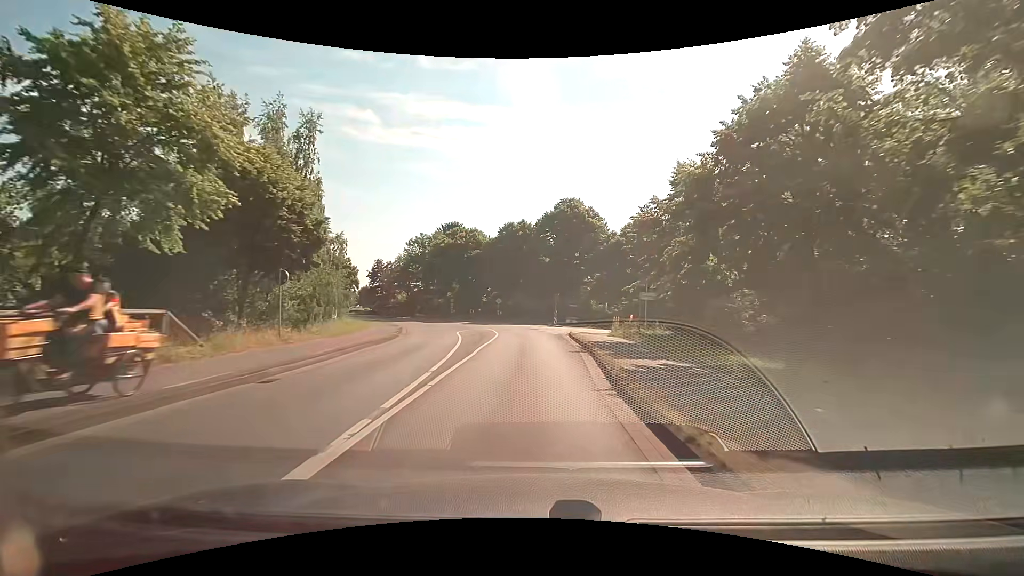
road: secondary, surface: asphalt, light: Day
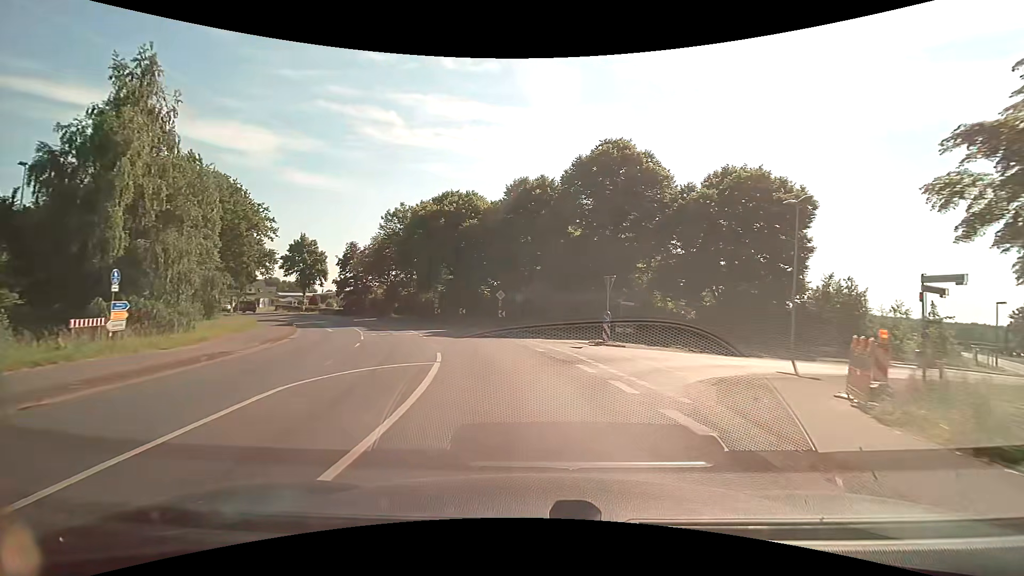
(-0.1, +26.0) m; -2°
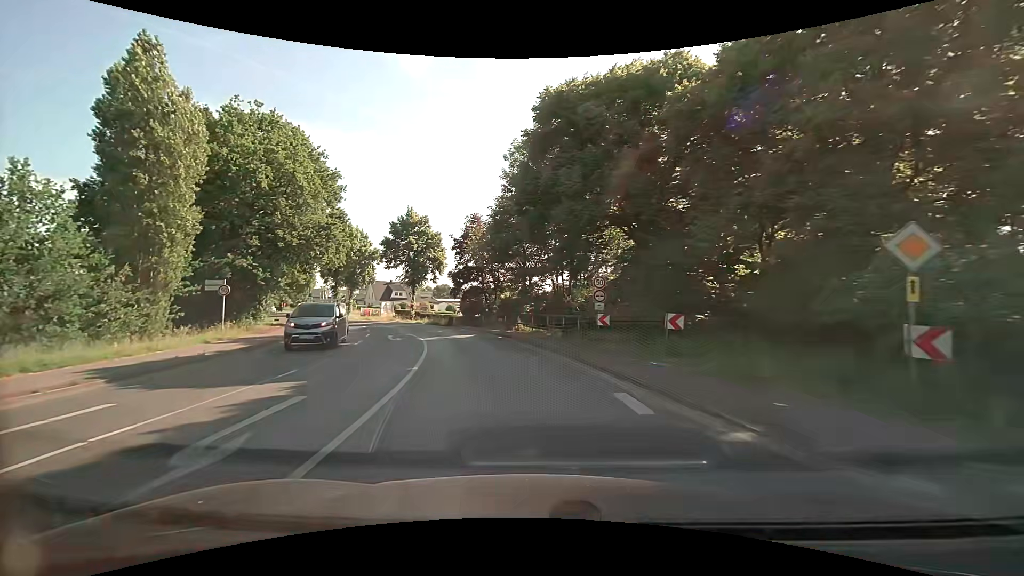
(-4.9, +31.4) m; -19°
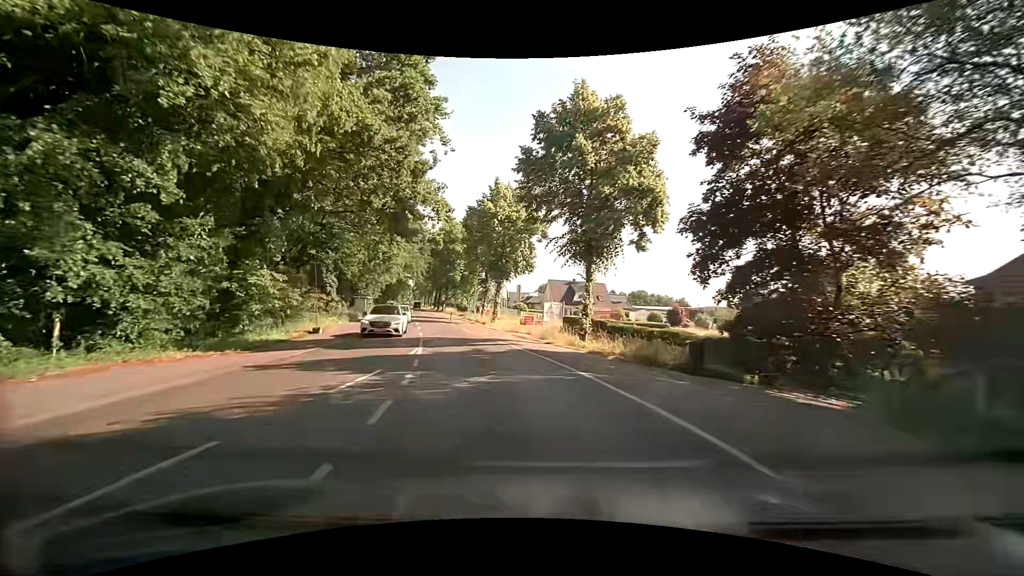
(-6.5, +32.6) m; -22°
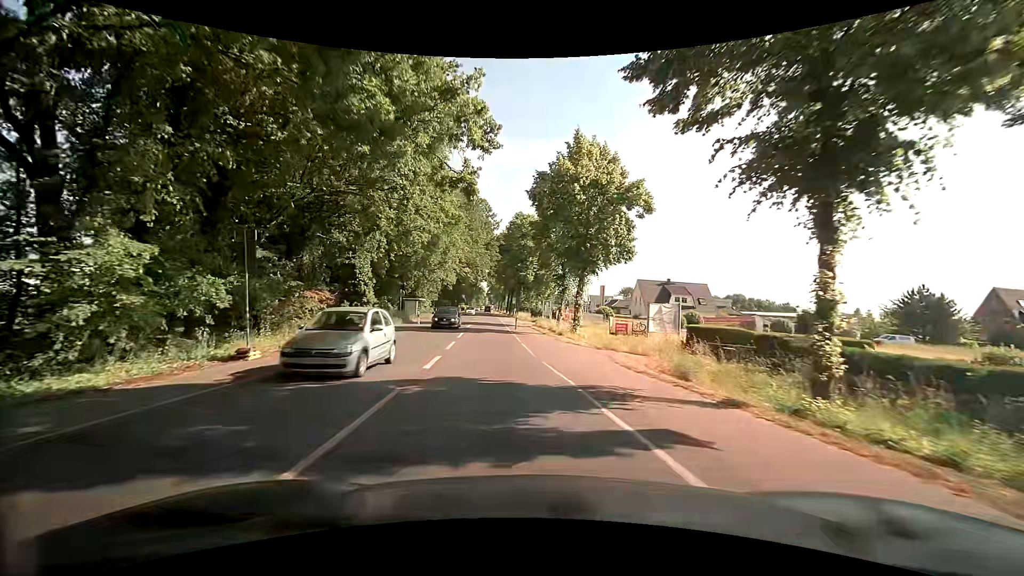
(-1.1, +13.9) m; -9°
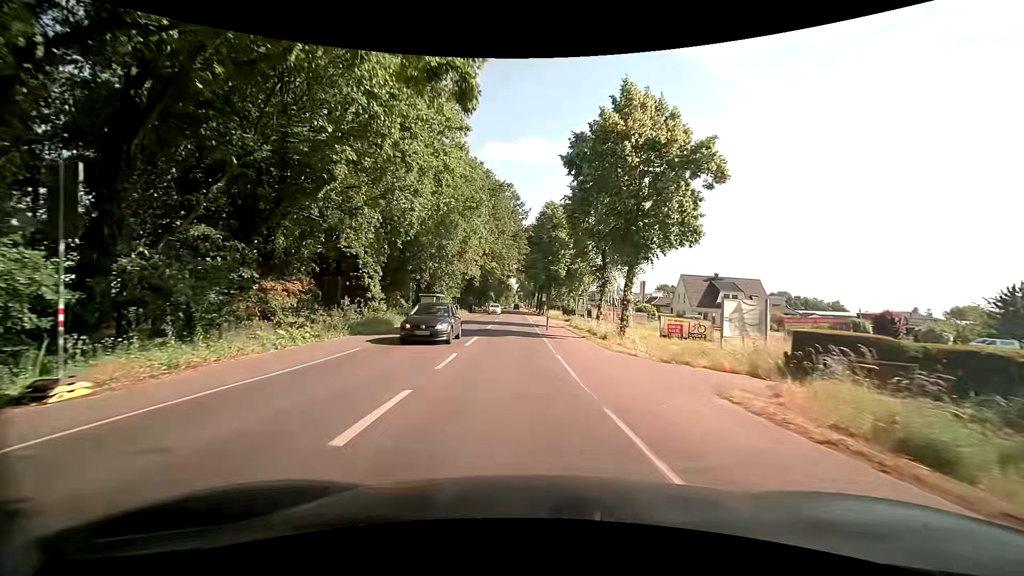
(-0.3, +7.1) m; -4°
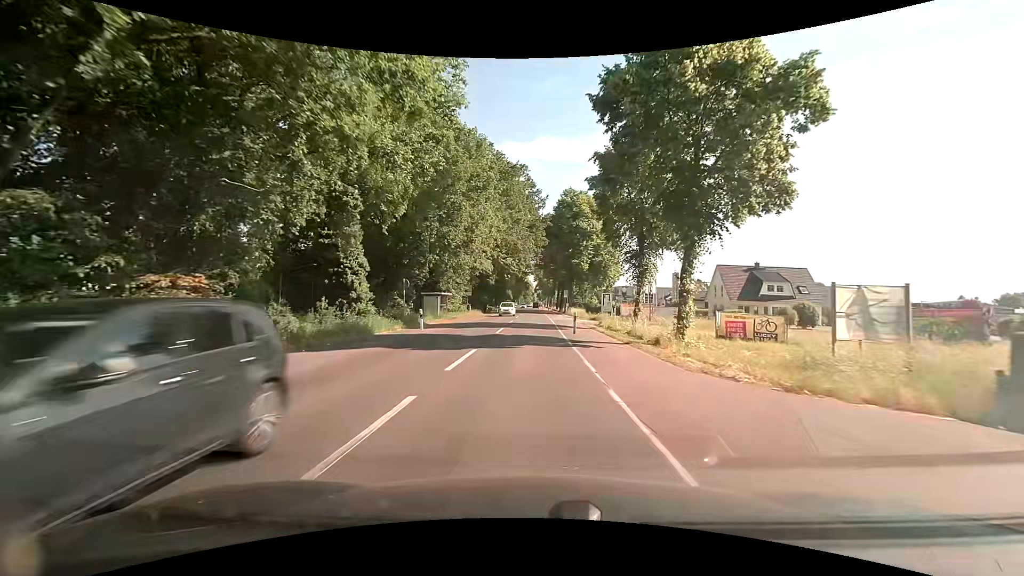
(-0.1, +7.2) m; -1°
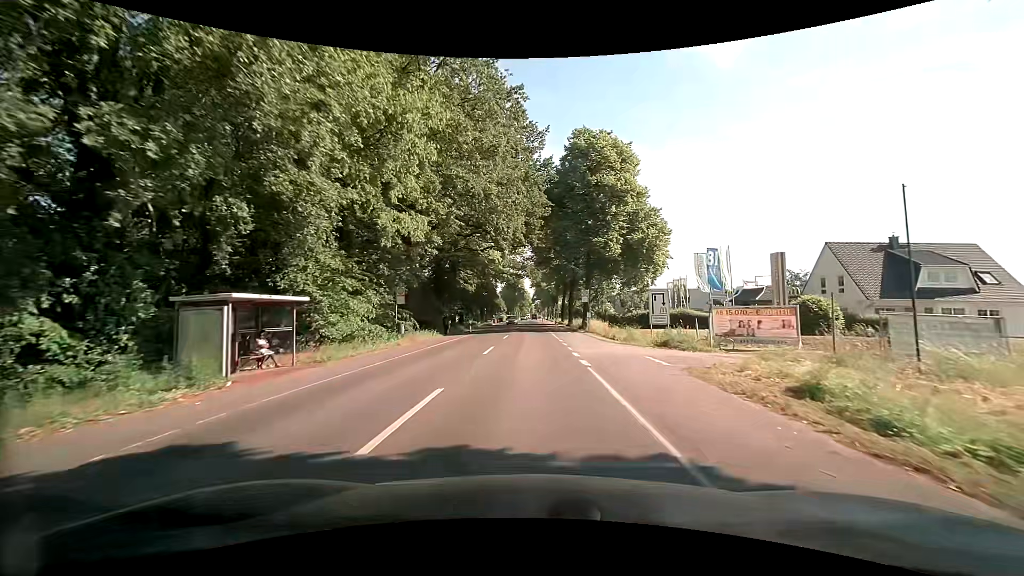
(-0.6, +29.3) m; -1°
(0, +10) (0, +20) (0, +30) (0, +40) (0, +50) (0, +60) (0, +70) (0, +80) (0, +90) (0, +100) m
